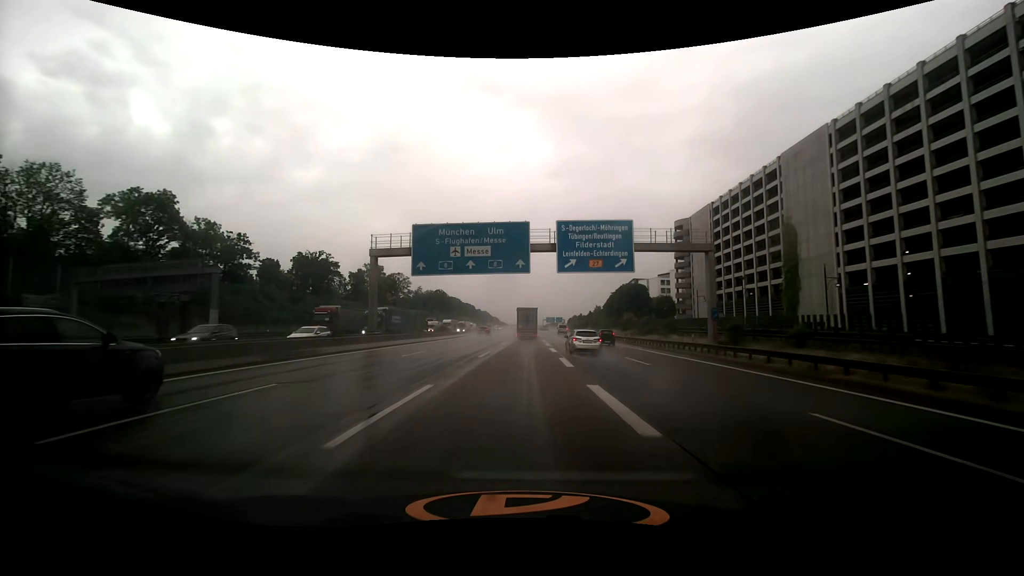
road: motorway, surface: asphalt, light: Day
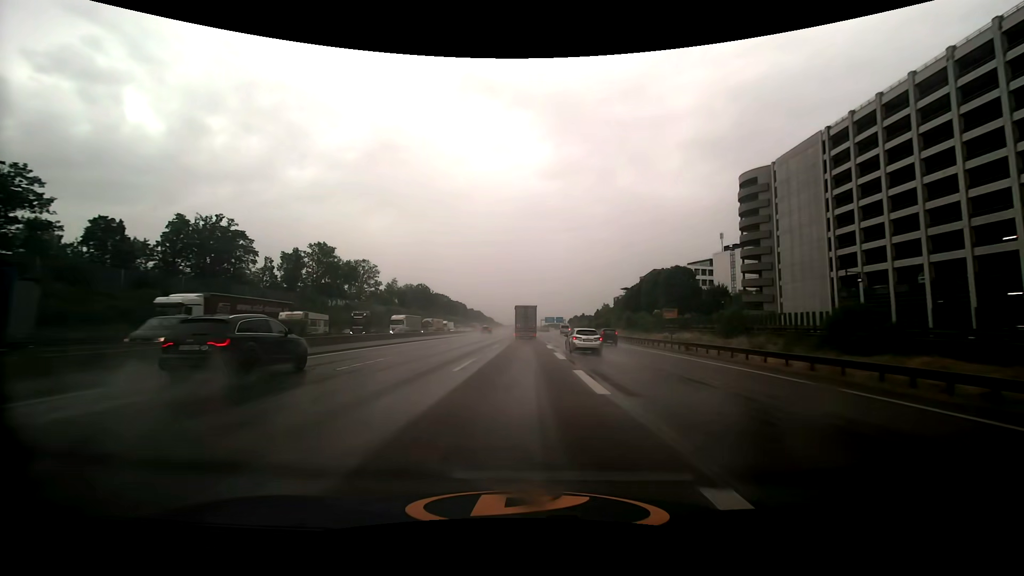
(+0.3, +44.3) m; +1°
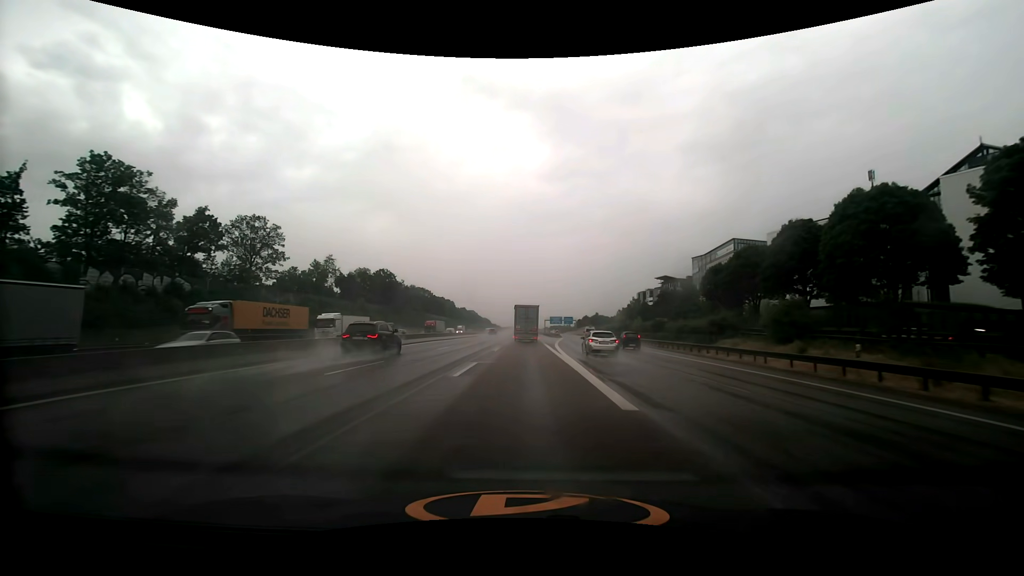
(-0.4, +73.5) m; 0°
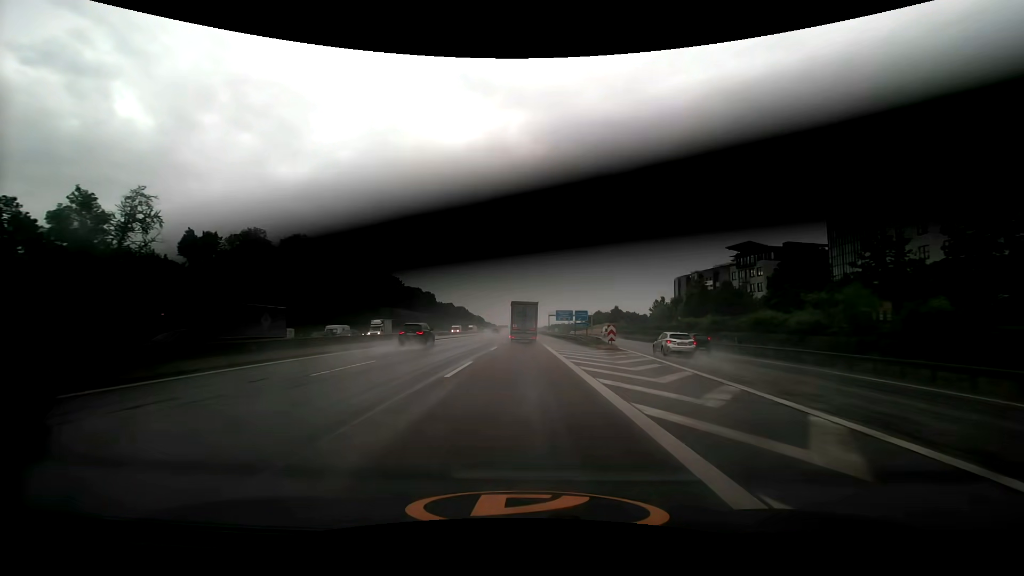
(+0.2, +72.9) m; 0°
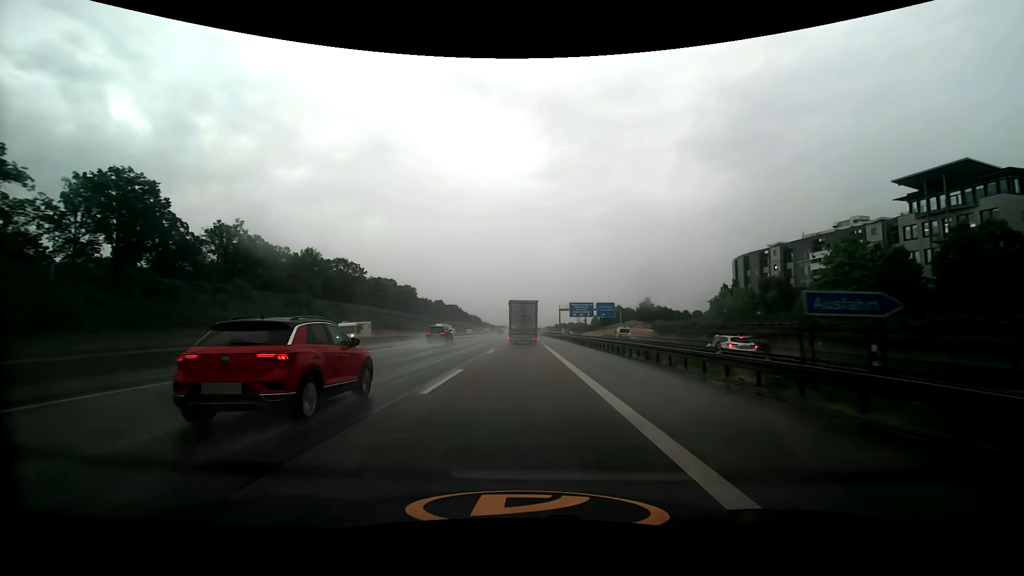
(-0.1, +57.2) m; 0°
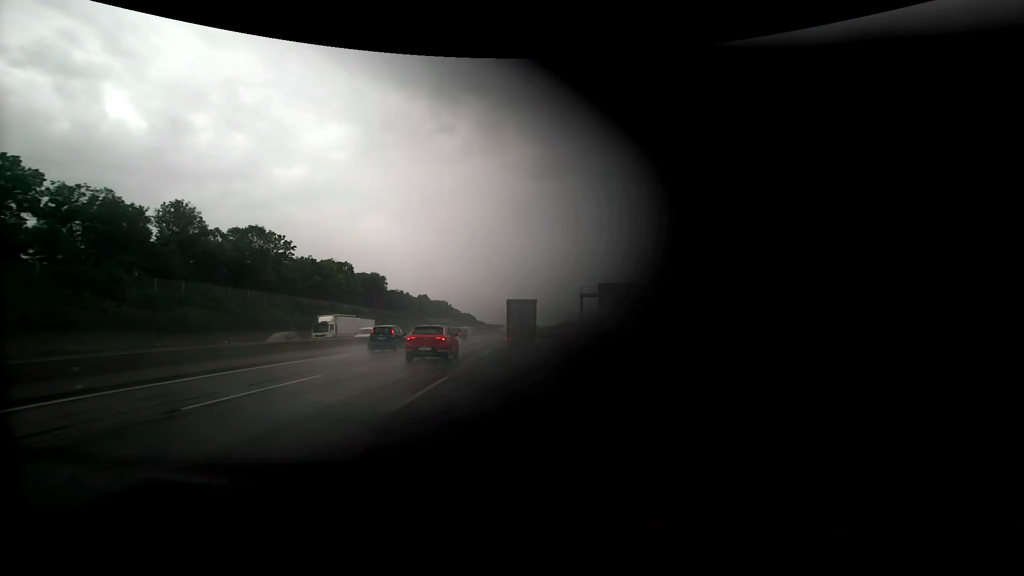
(+0.2, +56.3) m; 0°
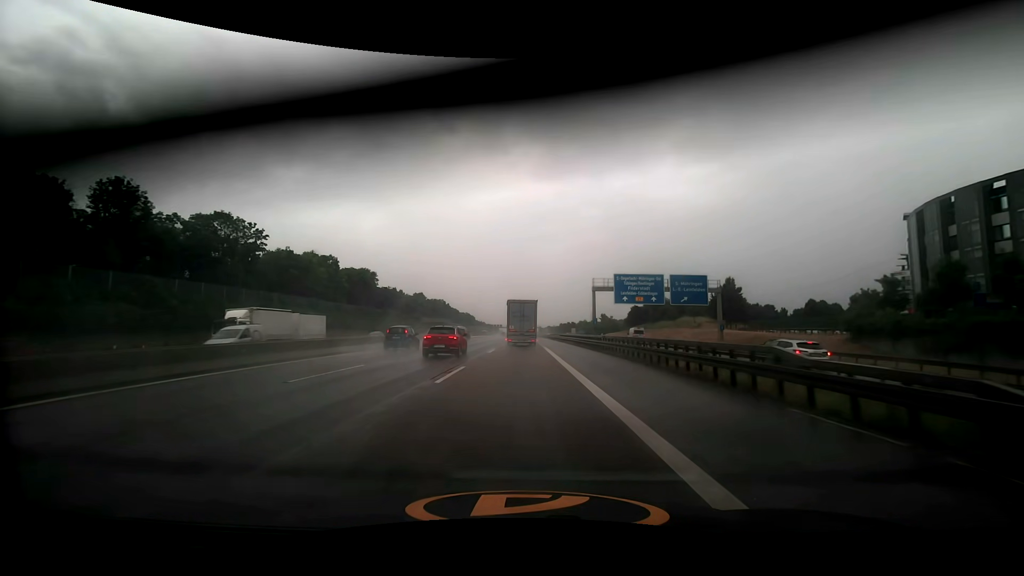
(0.0, +14.2) m; 0°
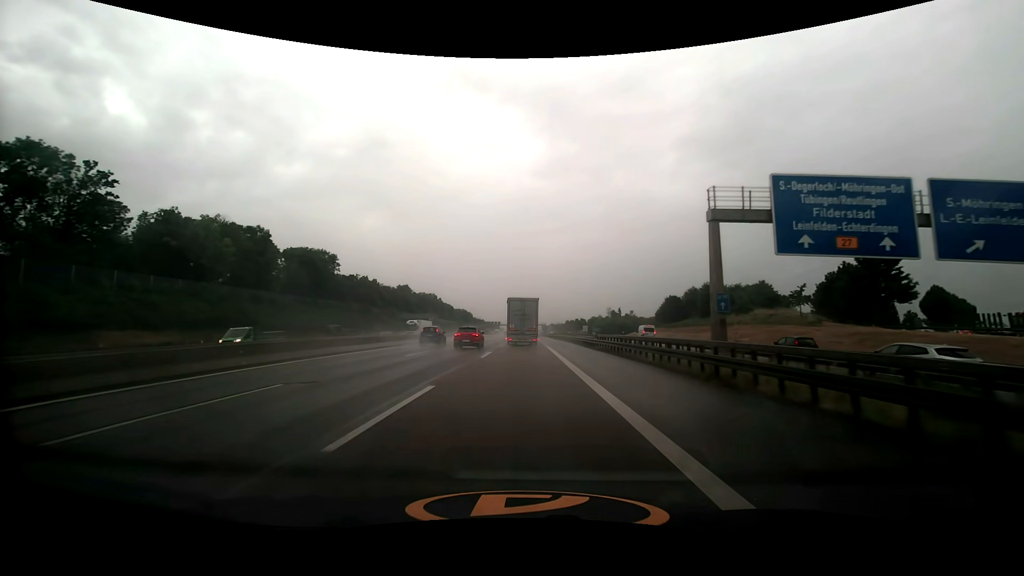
(0.0, +42.8) m; 0°
(0, +10) (0, +20) (0, +30) (0, +40) (0, +50) (0, +60) (0, +70) (0, +80) (0, +90) (0, +100) m
